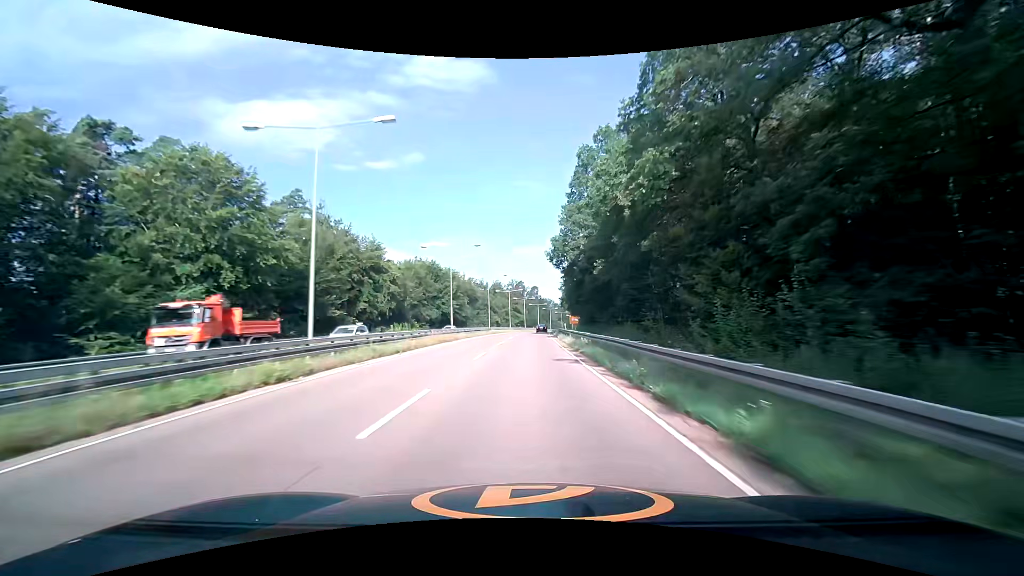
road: trunk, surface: asphalt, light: Day
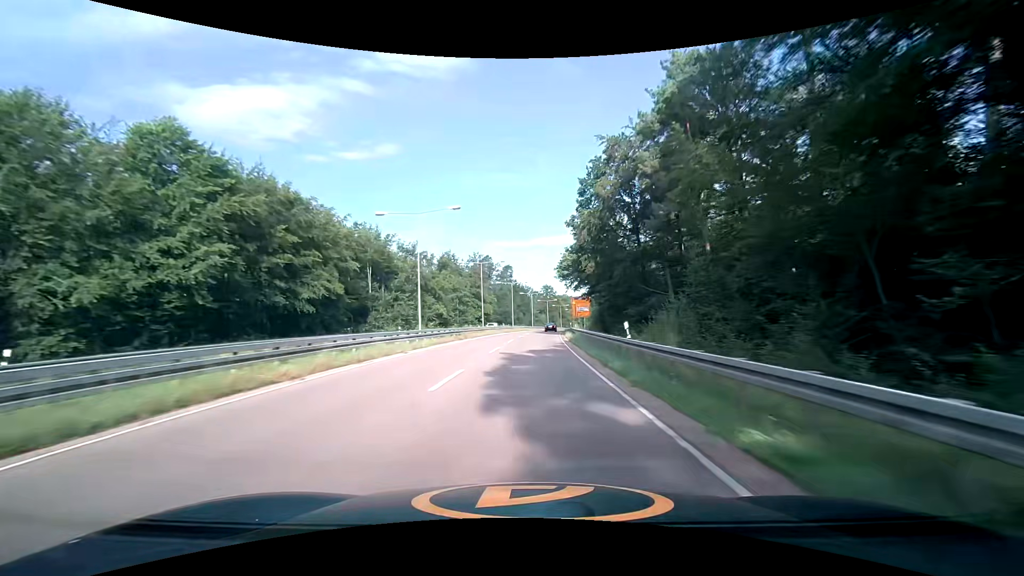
(+2.0, +79.6) m; +3°
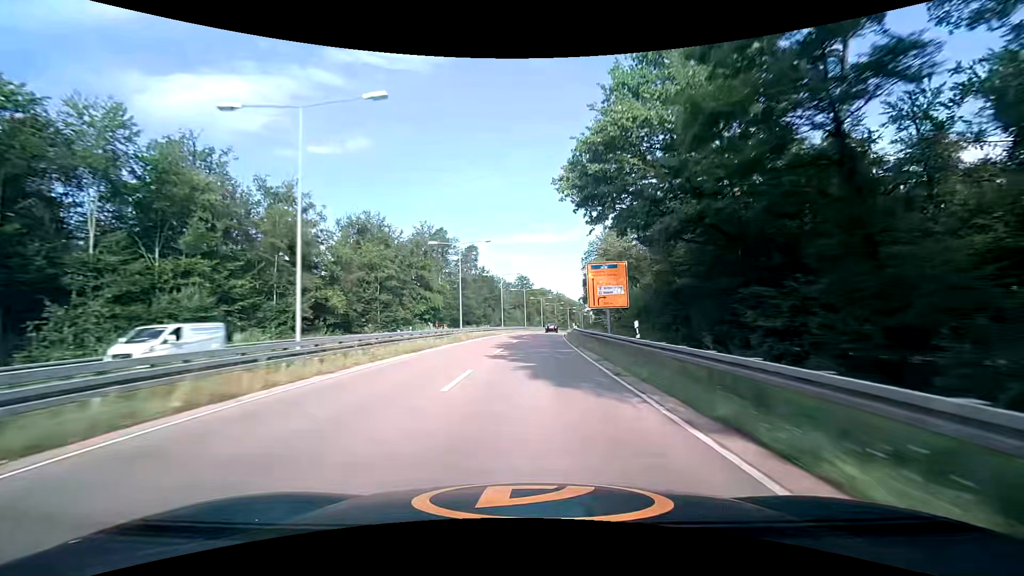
(+1.0, +47.8) m; +3°
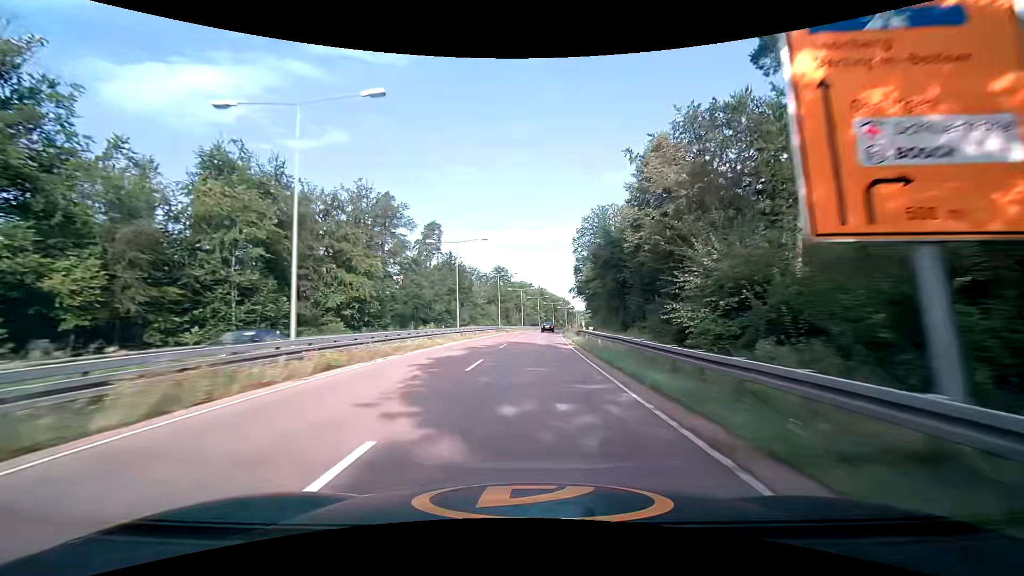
(+0.7, +31.9) m; +2°
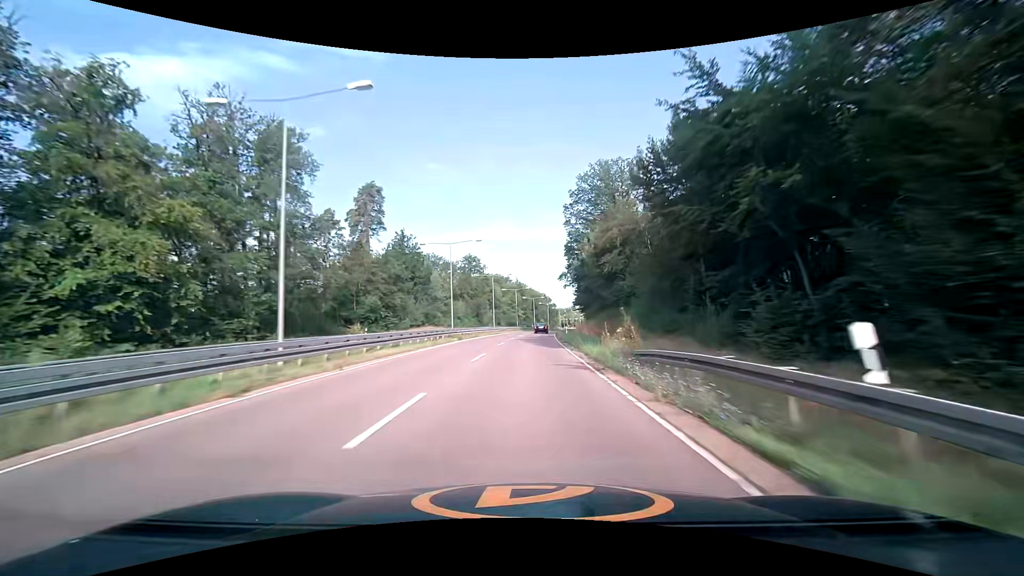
(+0.6, +31.9) m; +3°
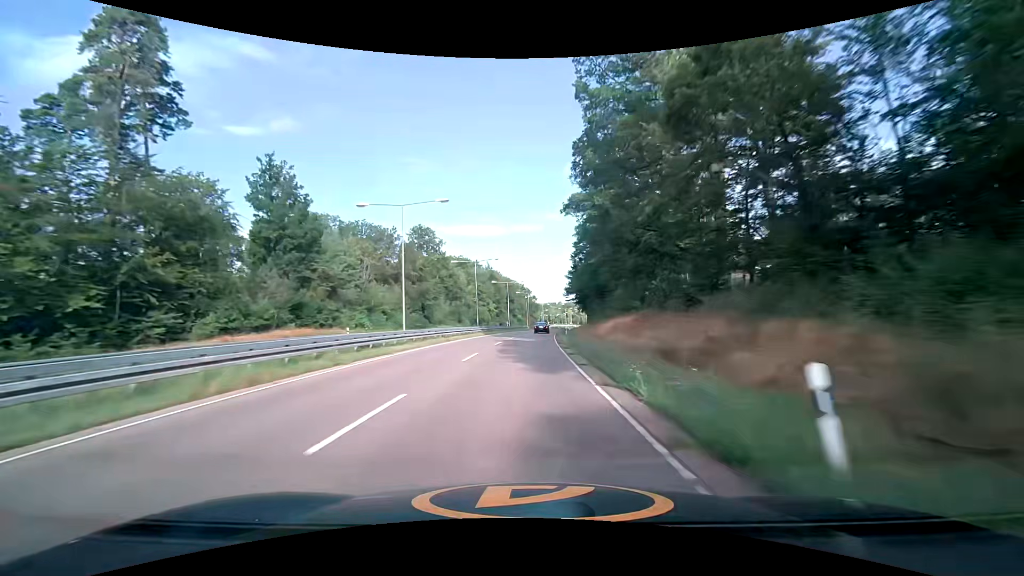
(+1.1, +47.8) m; +3°
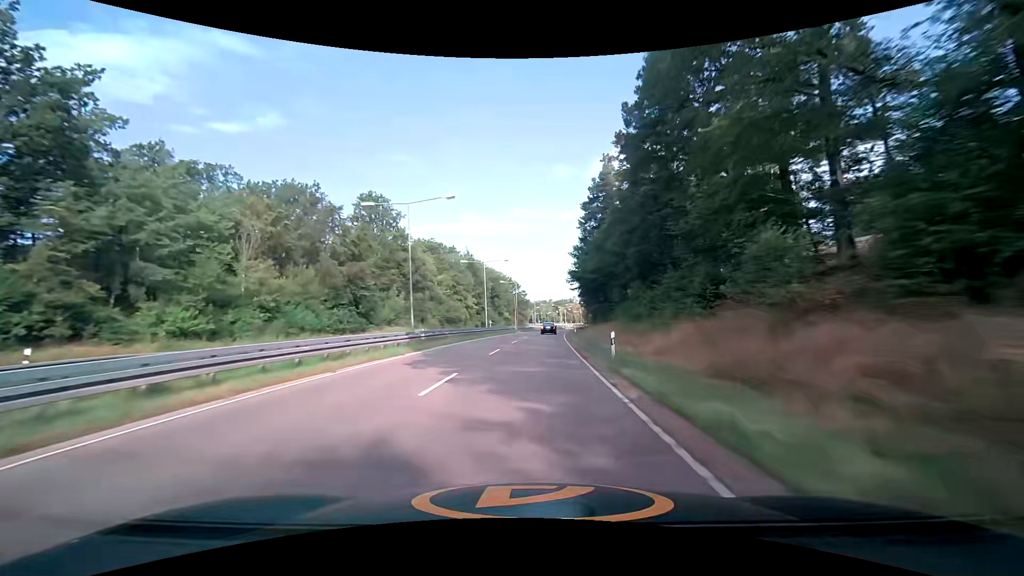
(+0.3, +31.9) m; +1°
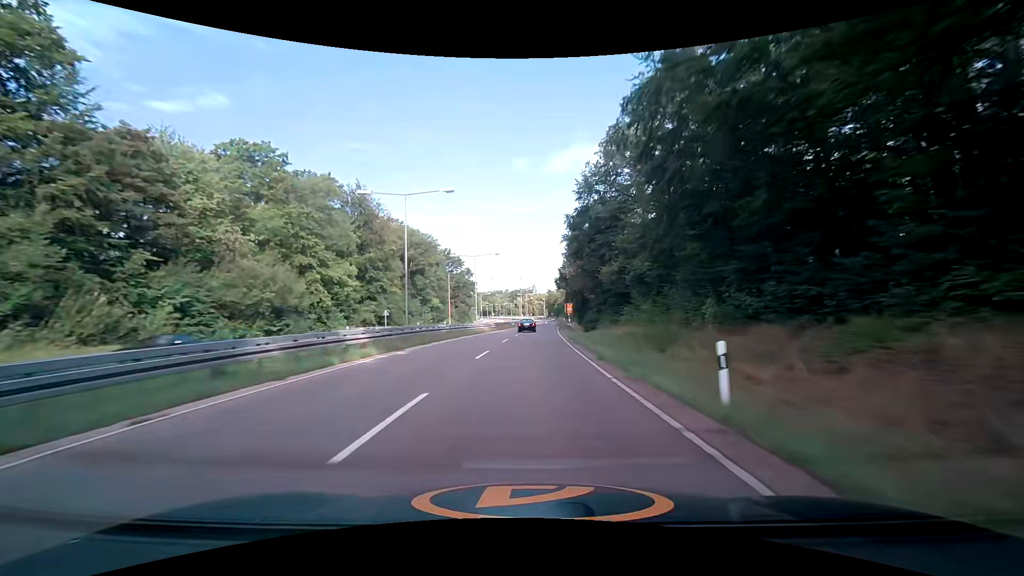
(+2.4, +62.8) m; +5°
(0, +10) (0, +20) (0, +30) (+1, +40) (+1, +50) (+2, +60) (+2, +70) (+3, +80) (+4, +90) (+4, +100) m
